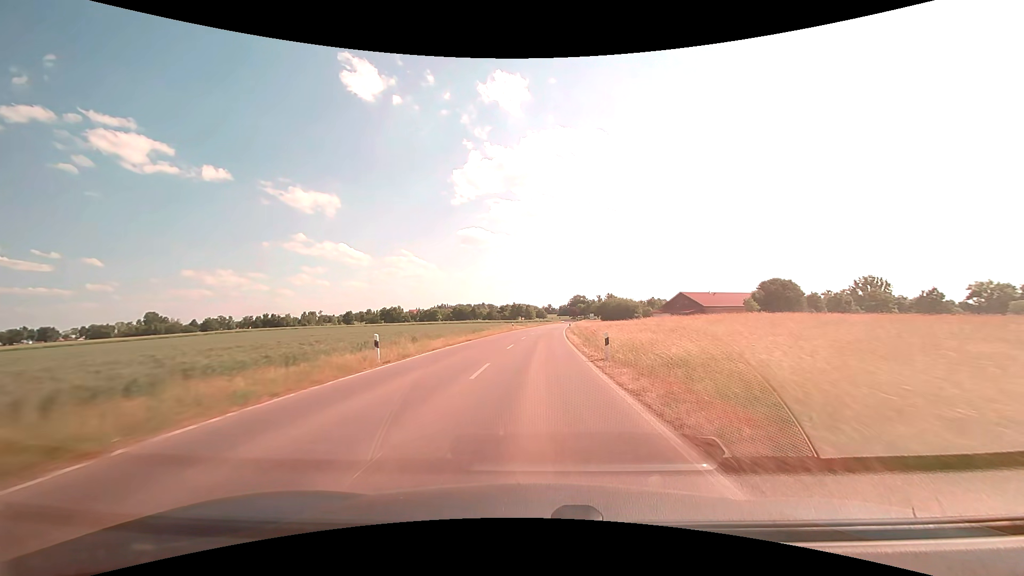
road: secondary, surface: asphalt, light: Day
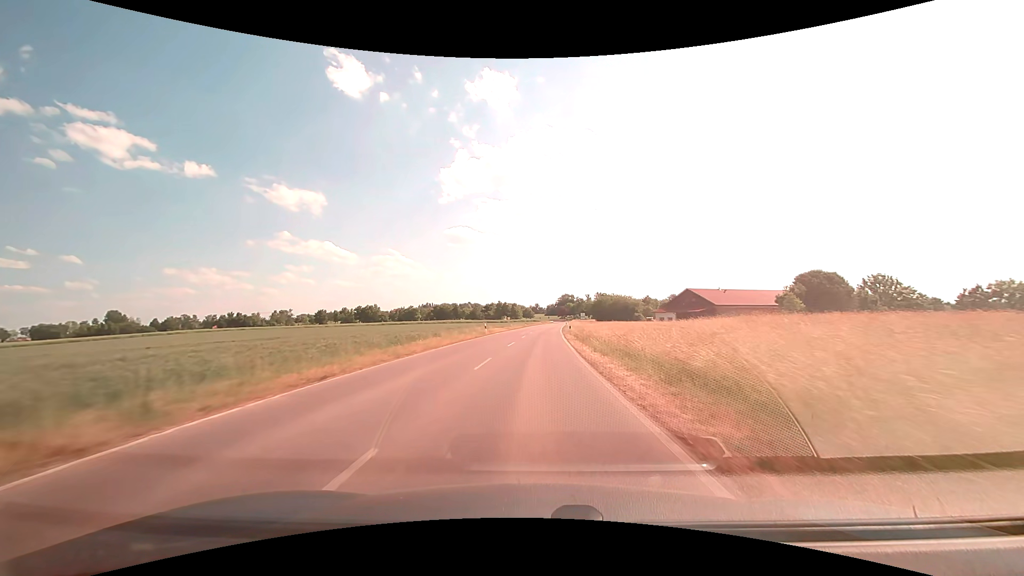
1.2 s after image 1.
(+0.3, +22.2) m; +1°
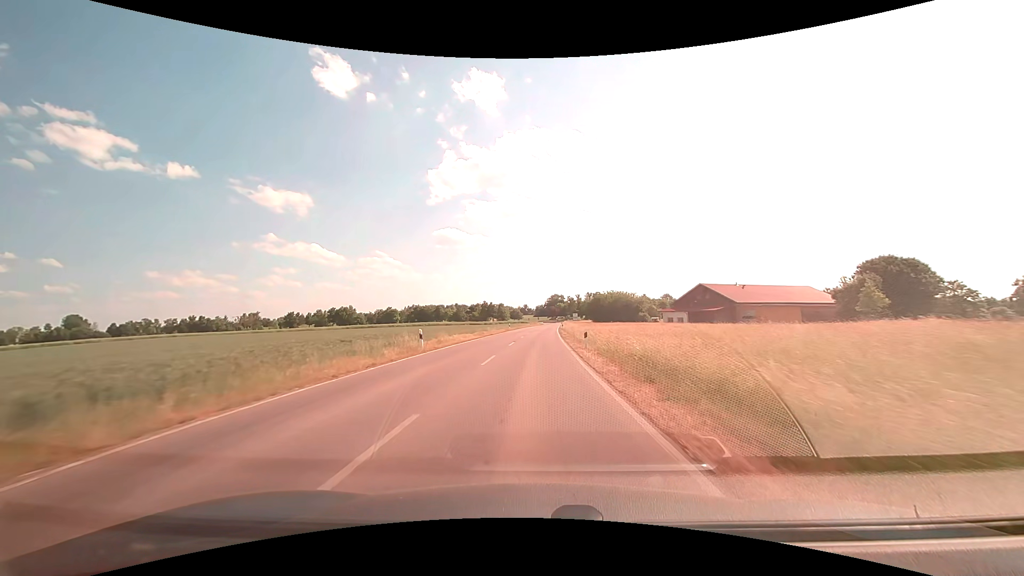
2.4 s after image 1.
(+0.3, +22.3) m; +1°
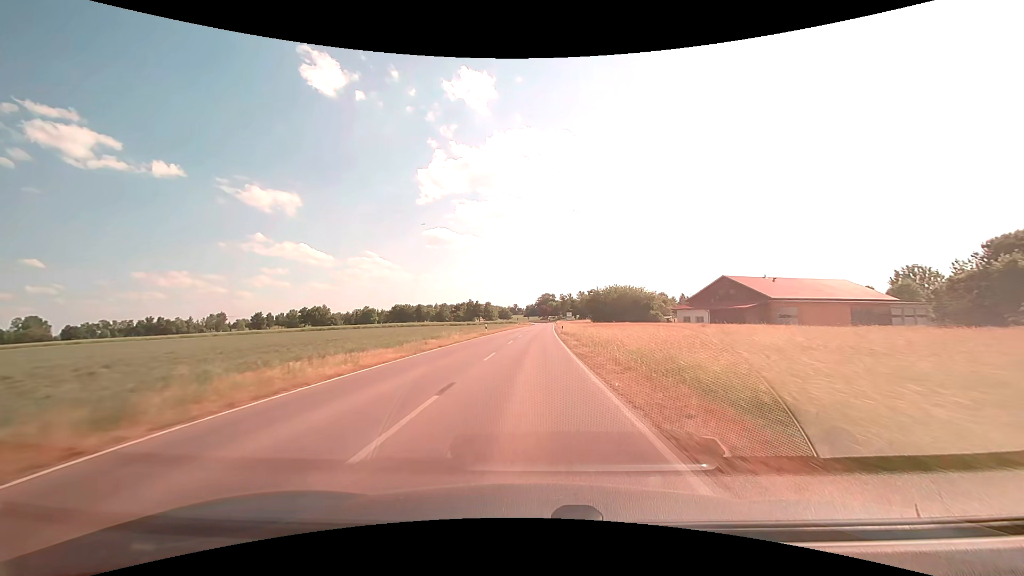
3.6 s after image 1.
(+0.2, +22.4) m; +1°
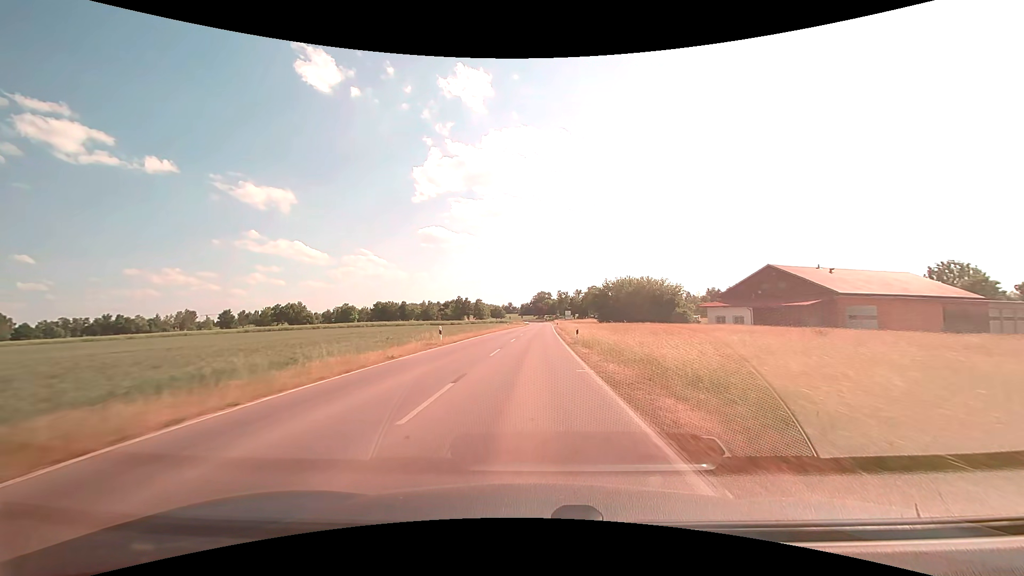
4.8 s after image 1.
(+0.1, +22.5) m; +1°
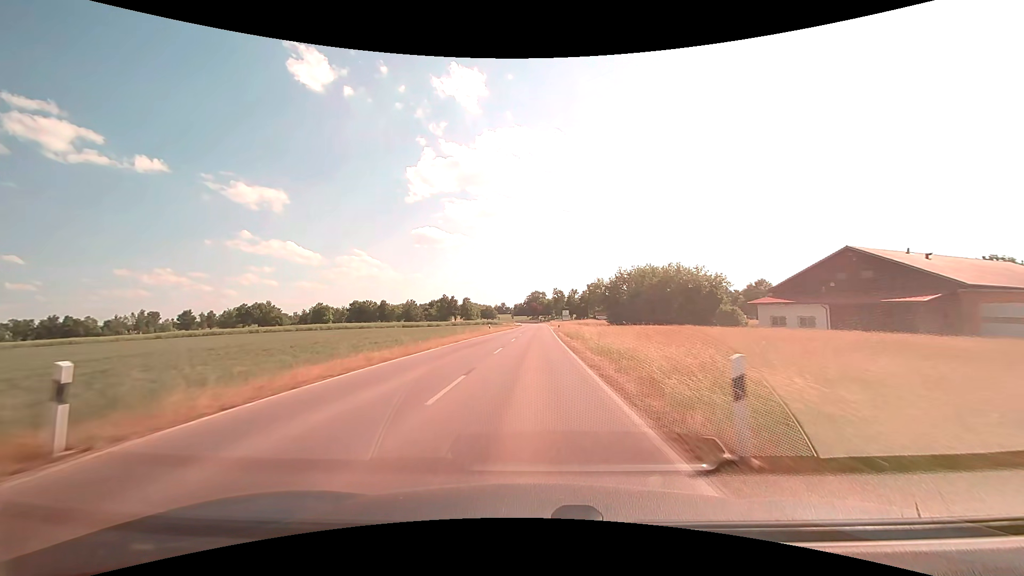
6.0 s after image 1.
(+0.1, +22.5) m; +1°
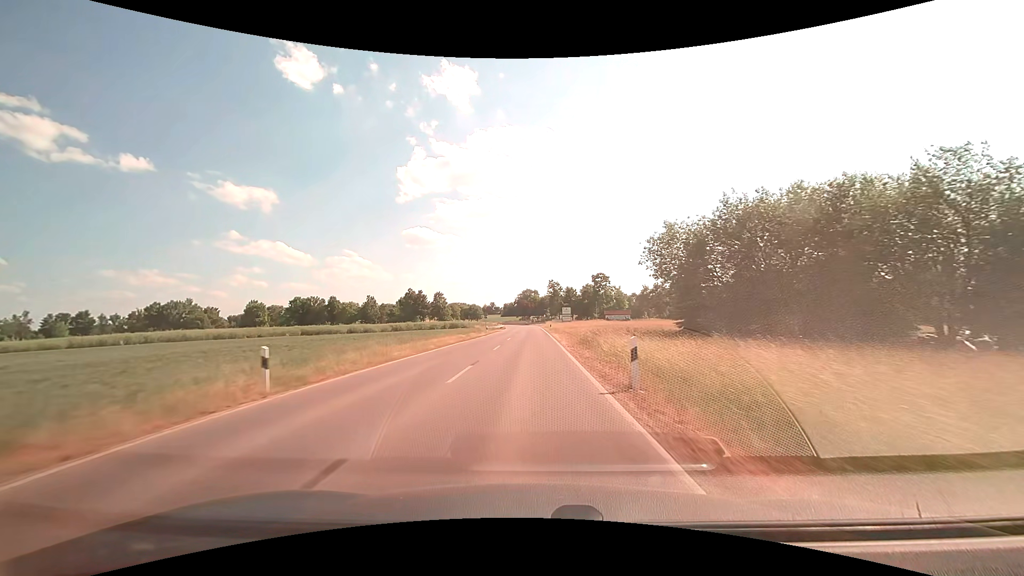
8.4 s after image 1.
(+0.5, +45.2) m; +1°
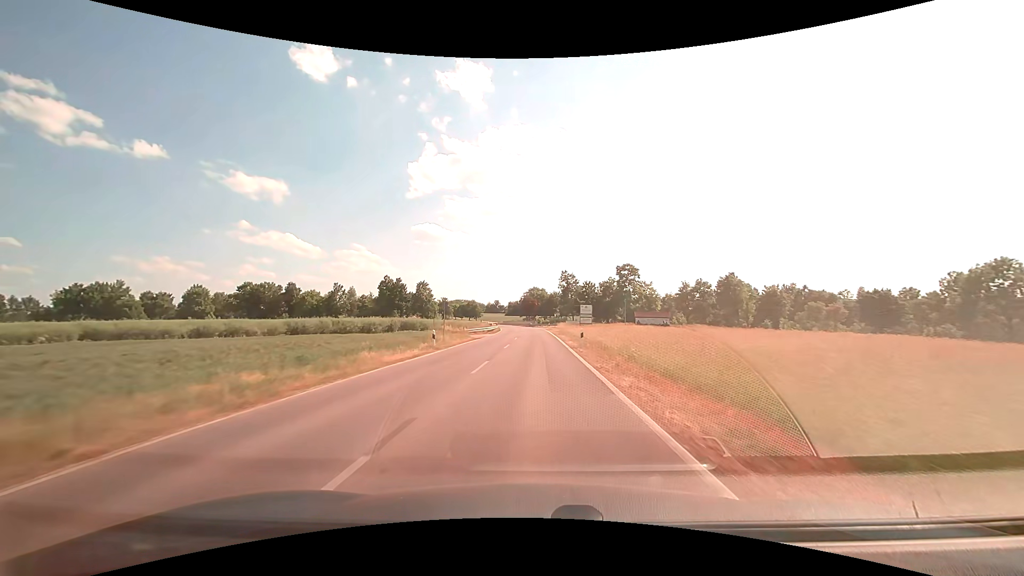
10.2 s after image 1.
(-0.2, +34.2) m; -1°
(0, +10) (0, +20) (0, +30) (0, +40) (0, +50) (0, +60) (0, +70) (0, +80) (-1, +90) (-1, +100) m
